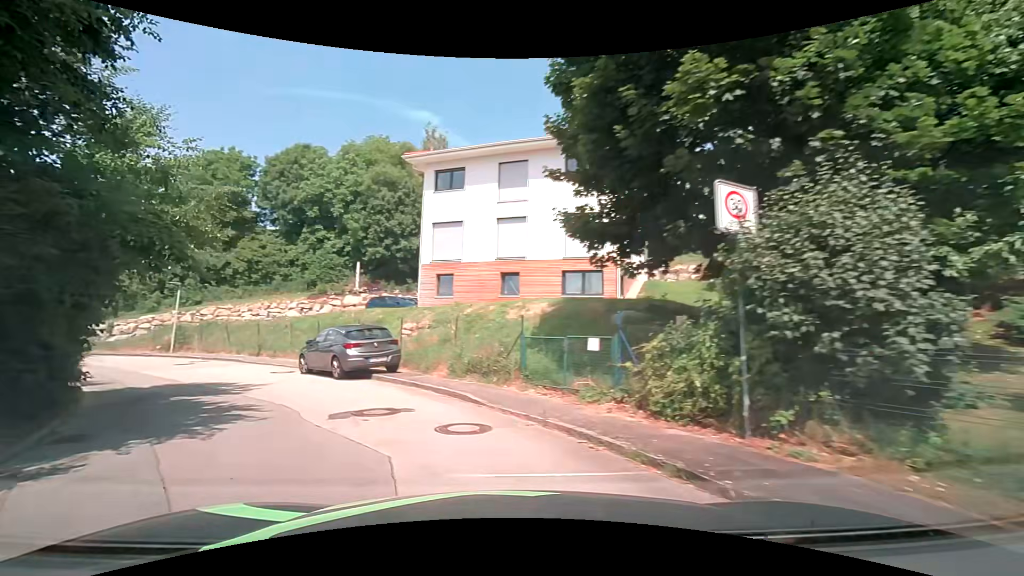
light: Day
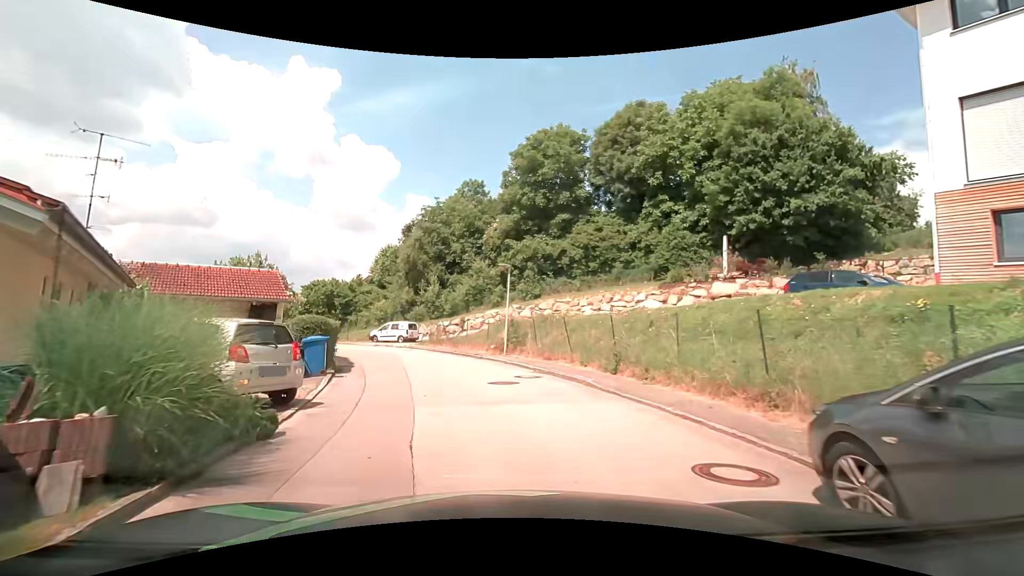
(-5.6, +11.8) m; -37°
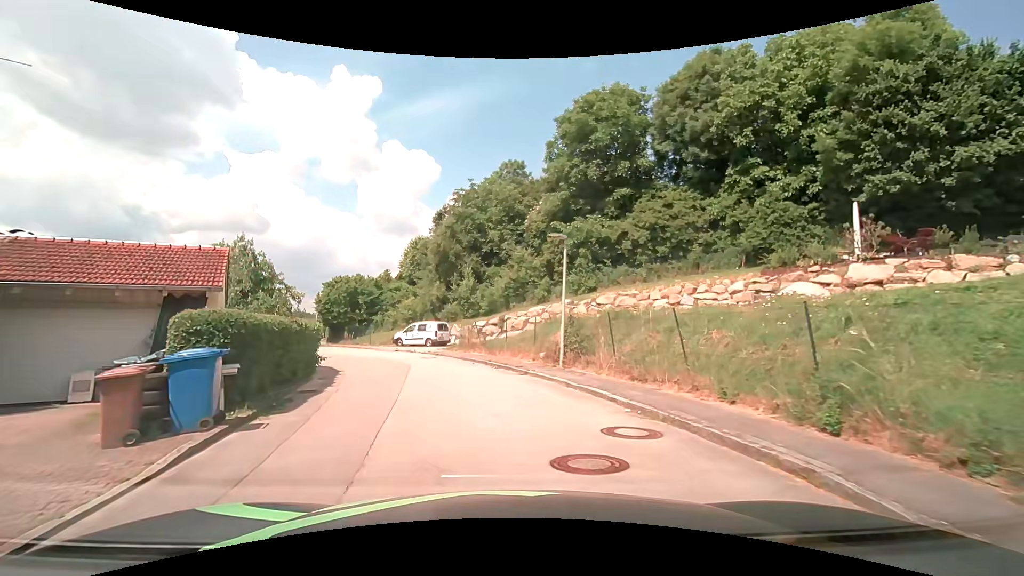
(-0.5, +7.4) m; -6°
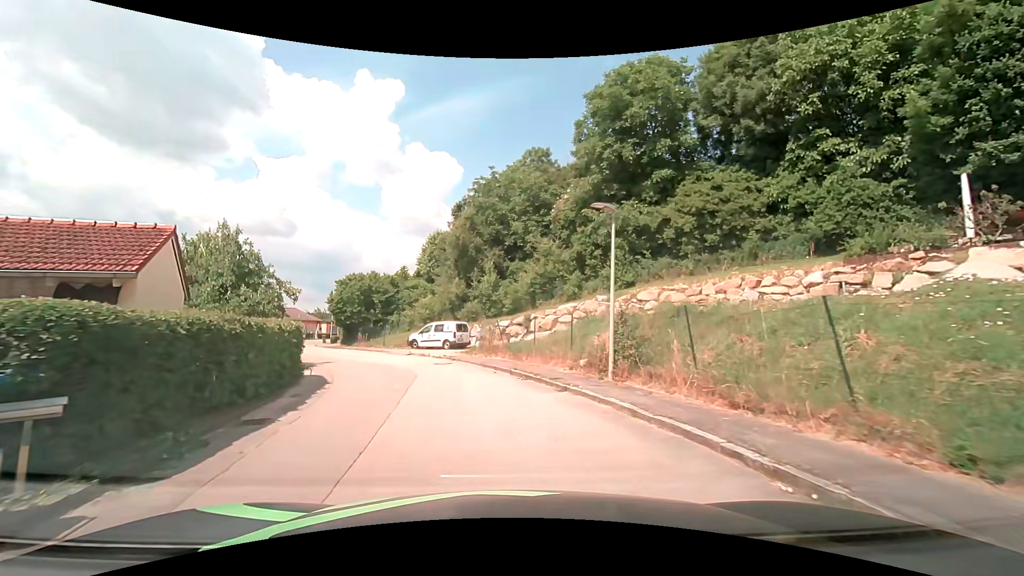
(-0.1, +3.8) m; -3°
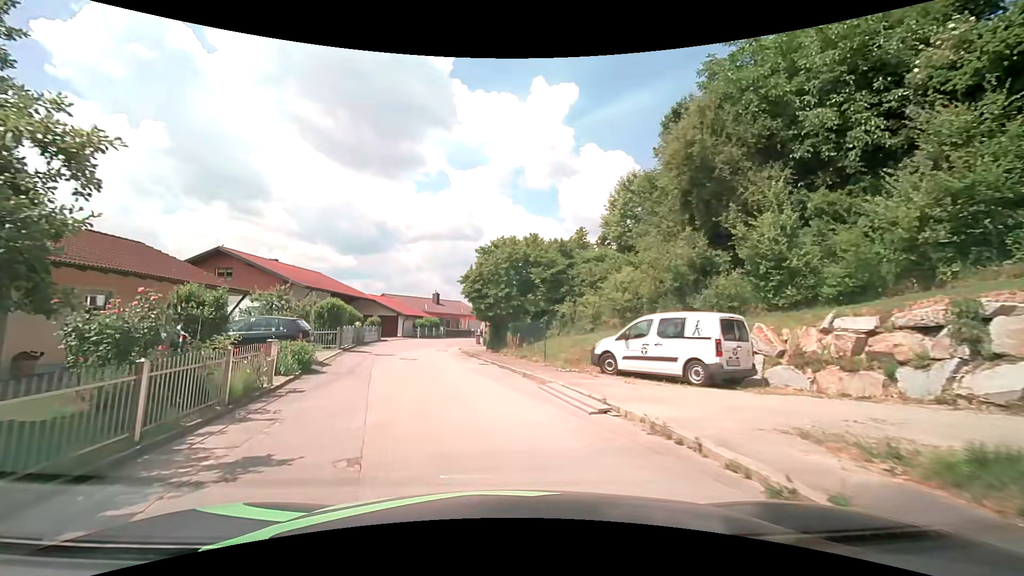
(-3.2, +19.1) m; -20°
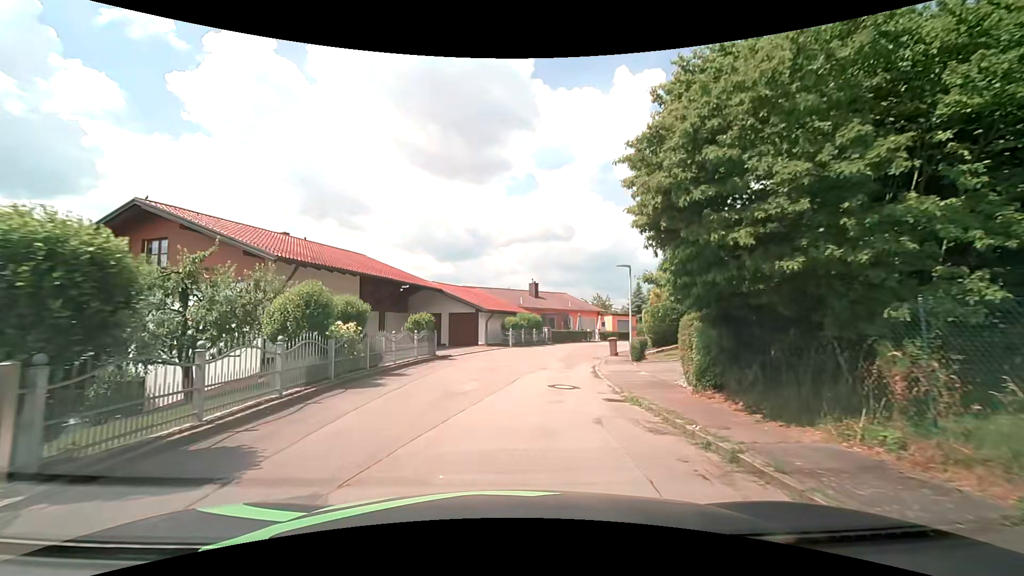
(-2.8, +19.2) m; -12°
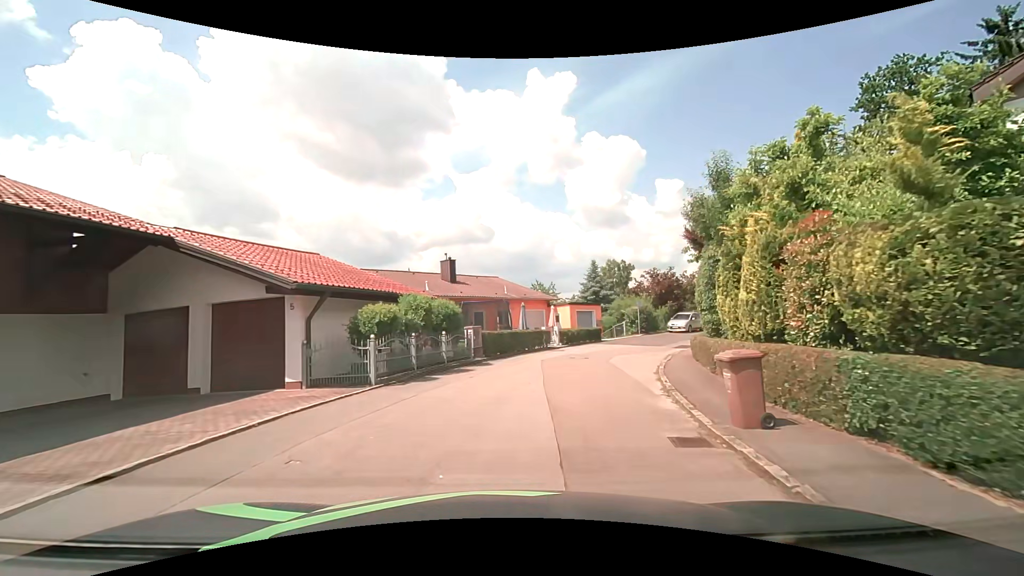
(+1.2, +19.7) m; +8°
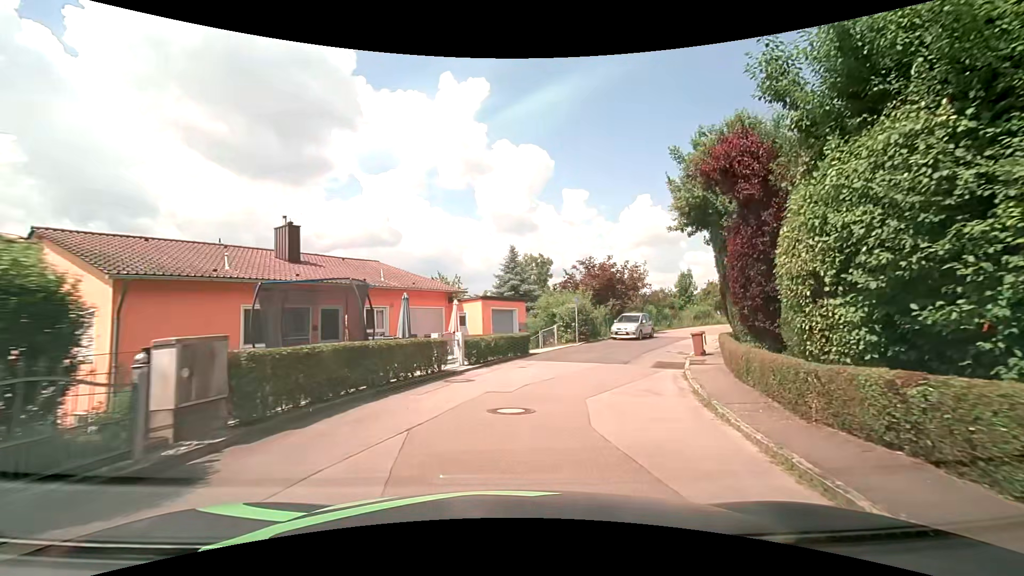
(+1.0, +12.0) m; +11°
(+1, +10) (+4, +19) (+8, +28) (+14, +37) (+20, +45) (+27, +52) (+34, +58) (+43, +64) (+51, +69) (+60, +74) m
